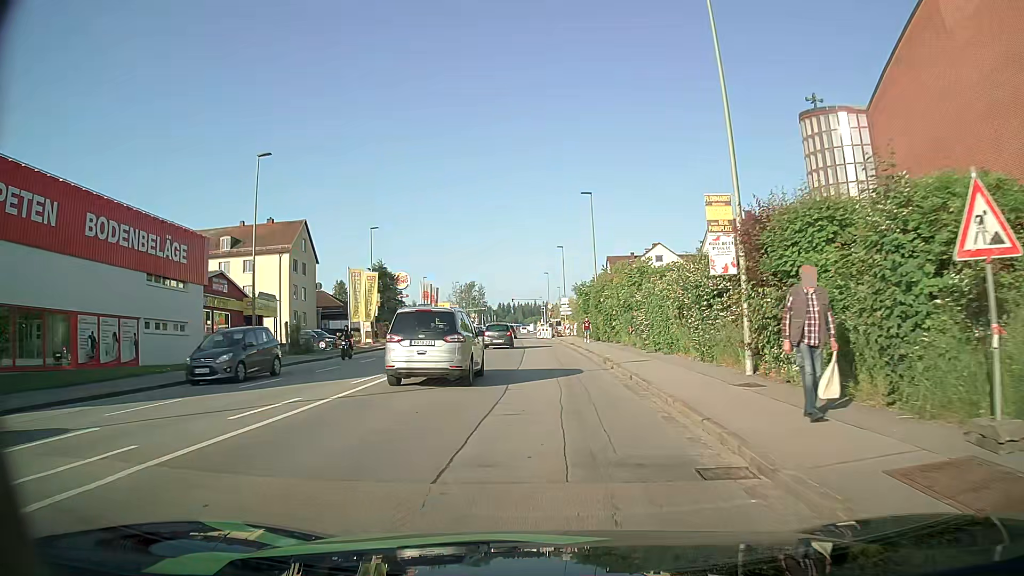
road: tertiary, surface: asphalt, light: Day
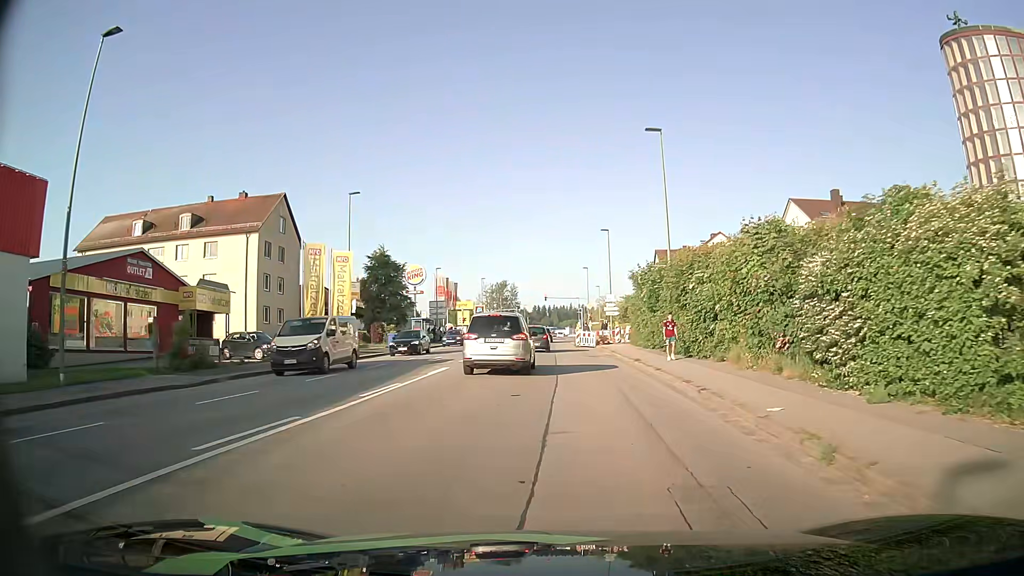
(-0.5, +16.7) m; -3°
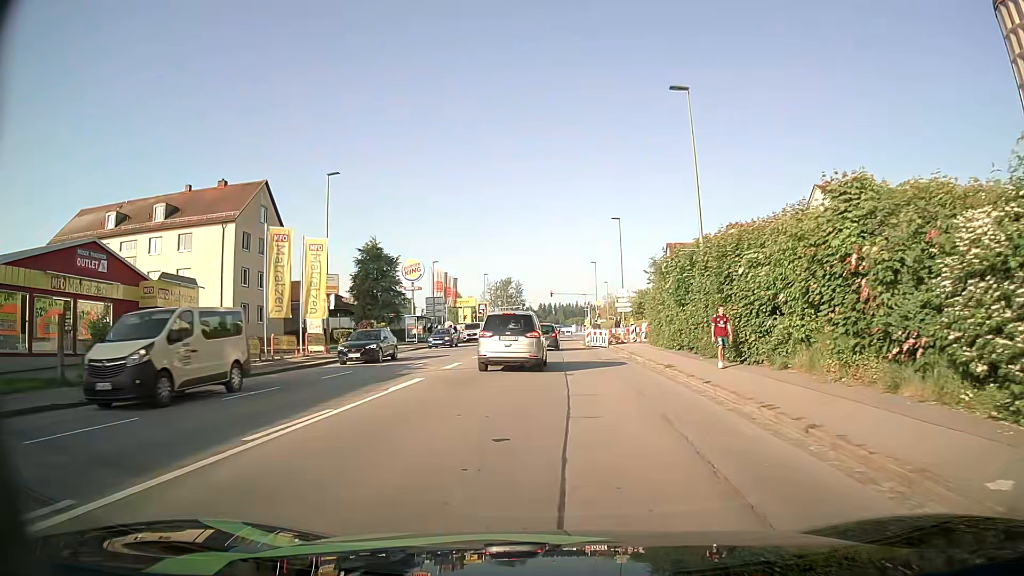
(0.0, +5.5) m; -1°
(0, +10) (0, +20) (0, +30) (0, +40) (0, +50) (+2, +60) (+3, +70) (+3, +80) (+3, +90) (+3, +100) m
